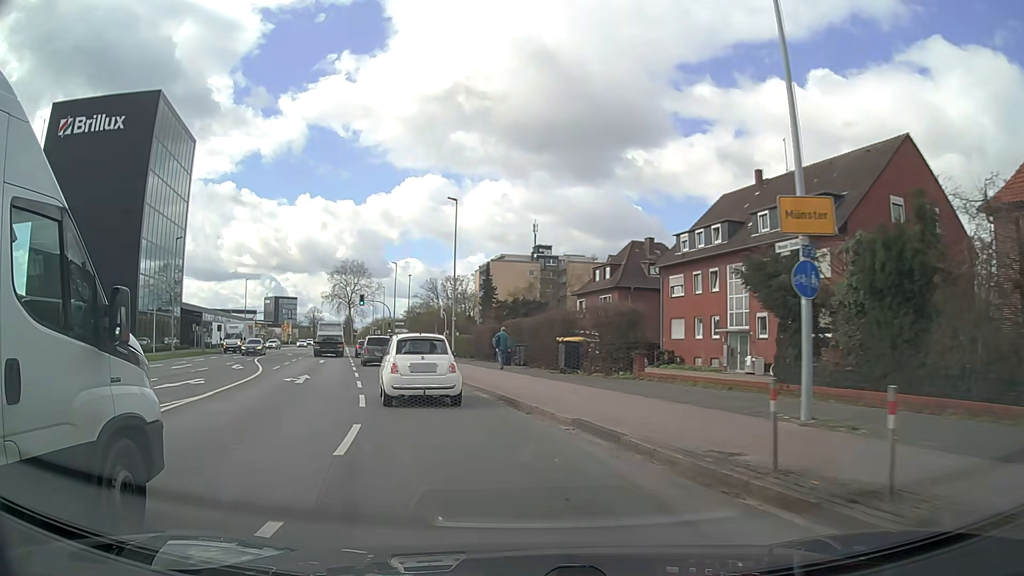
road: secondary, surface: asphalt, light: Day
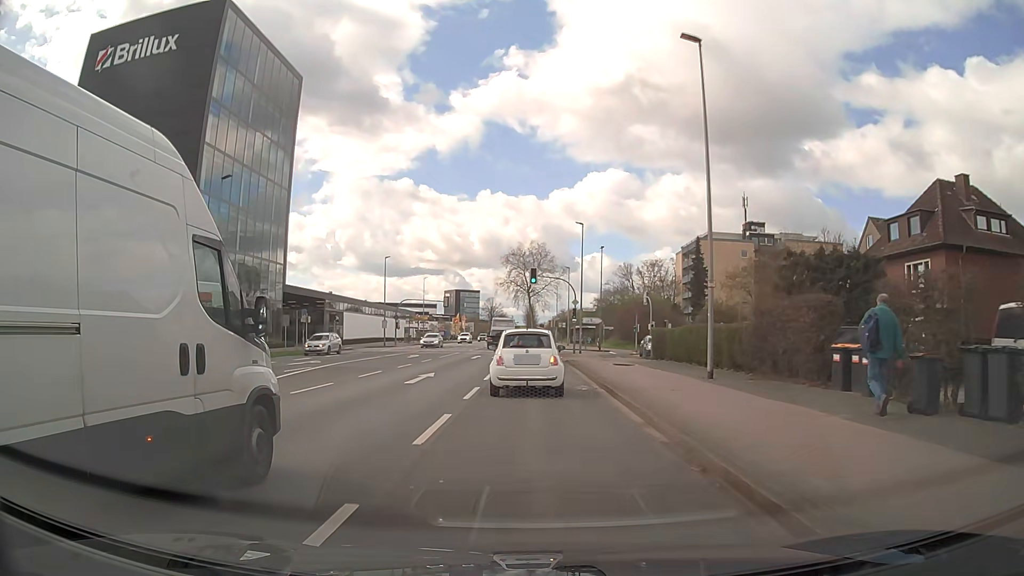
(-4.2, +23.4) m; -17°
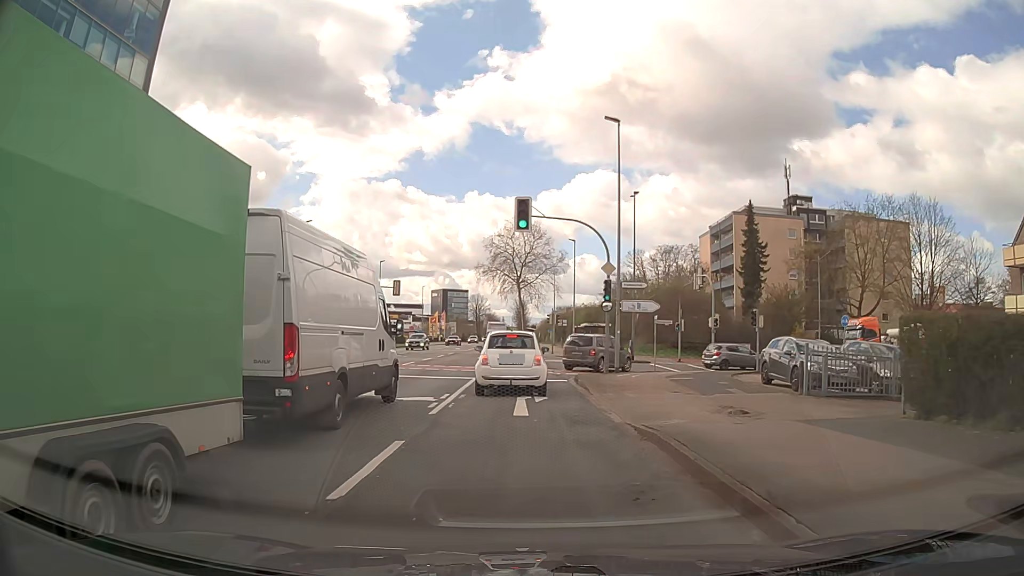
(+0.2, +27.0) m; +1°
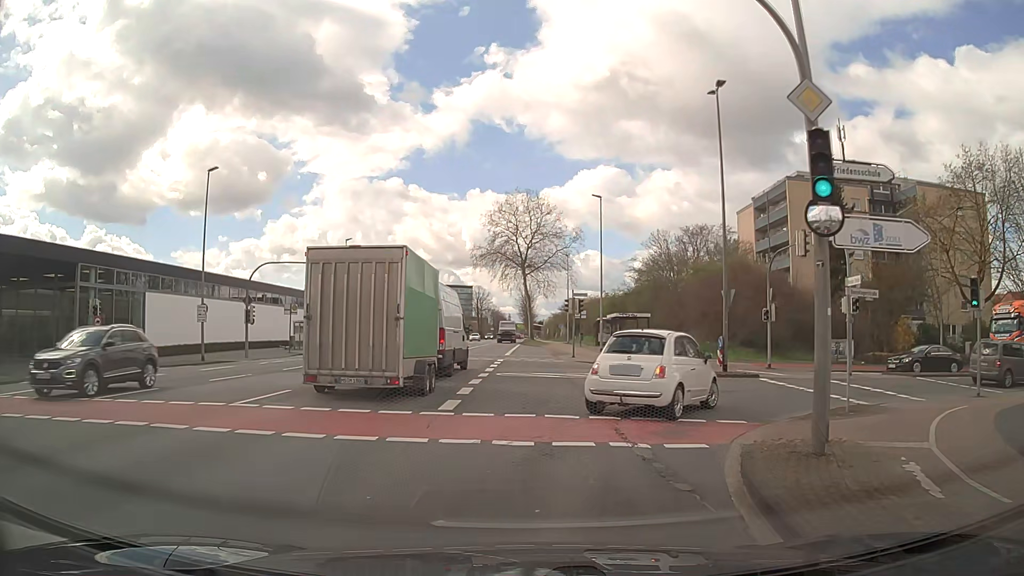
(-0.1, +18.5) m; -1°
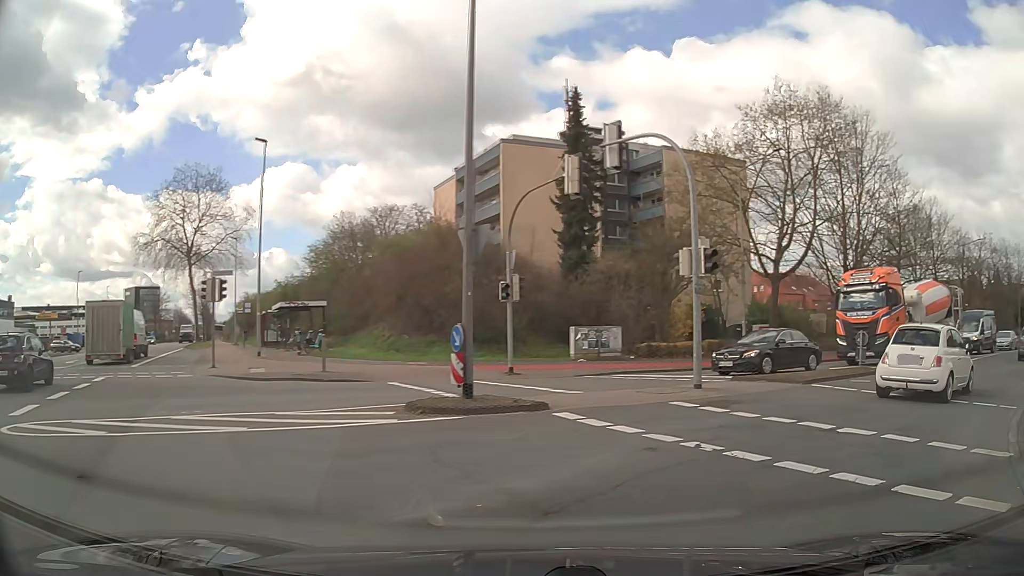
(+1.7, +12.4) m; +27°
